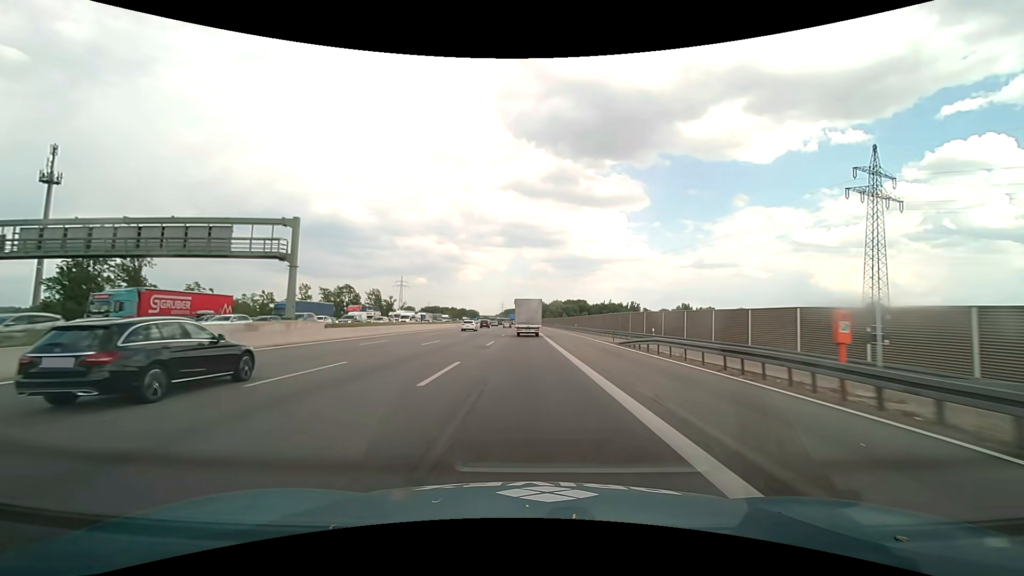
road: motorway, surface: asphalt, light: Day
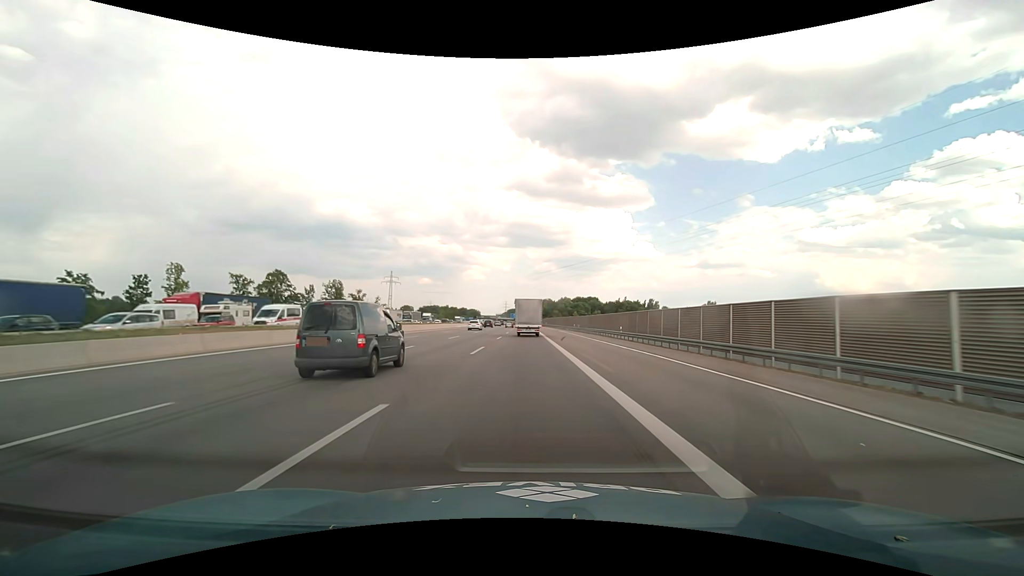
(-0.1, +44.4) m; 0°
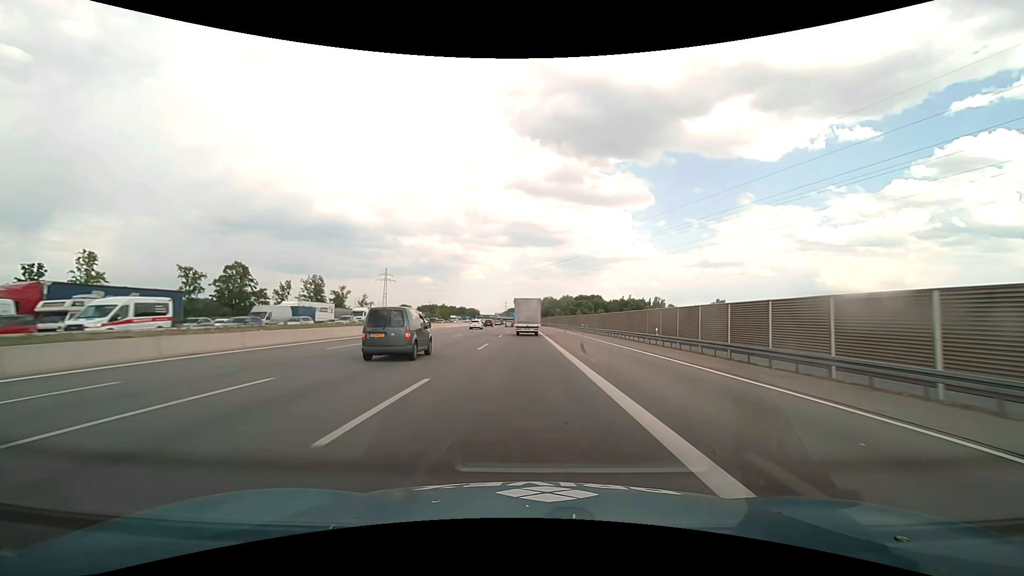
(0.0, +14.8) m; 0°
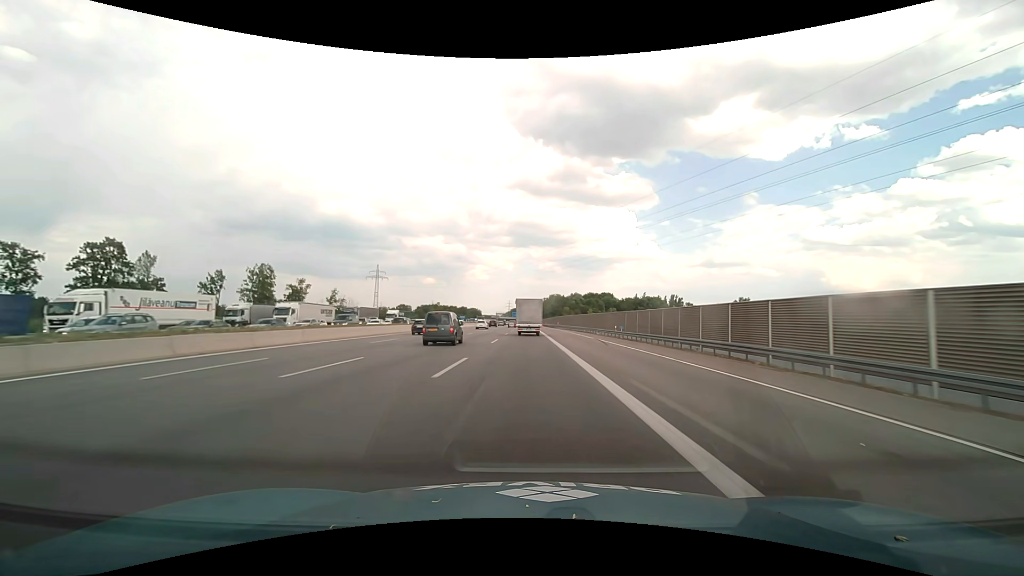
(-0.1, +29.6) m; 0°
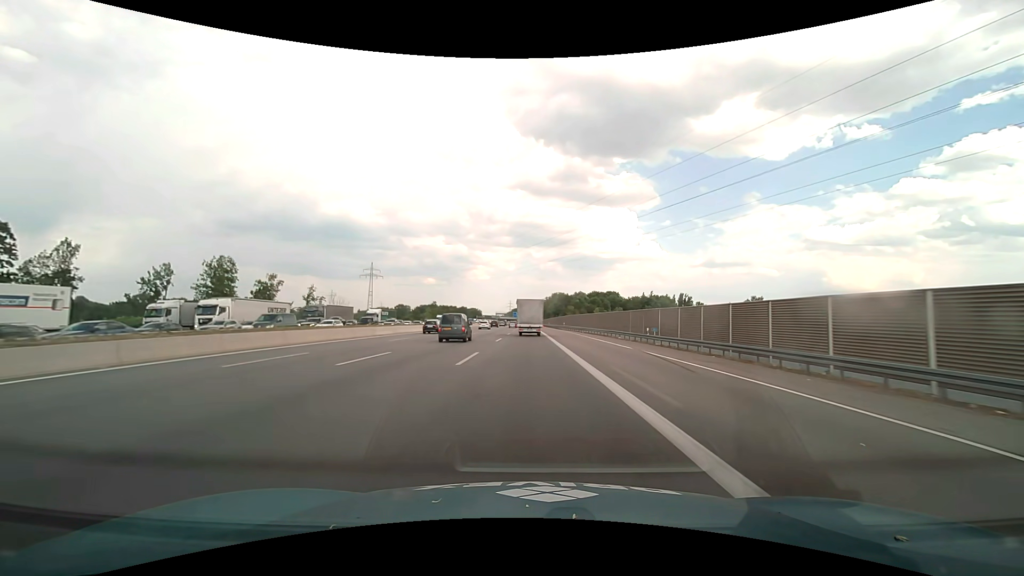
(0.0, +14.9) m; 0°
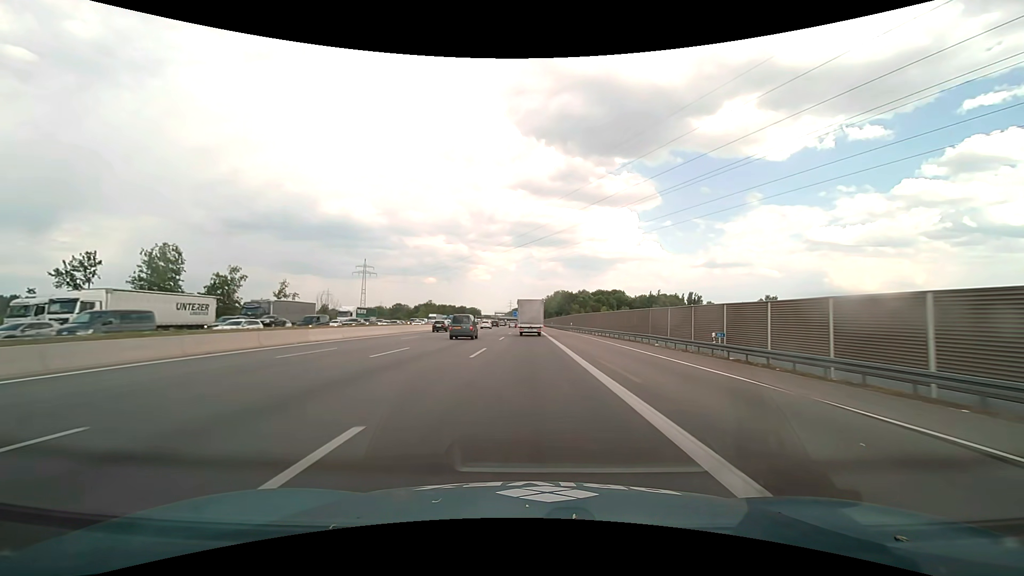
(0.0, +14.9) m; 0°
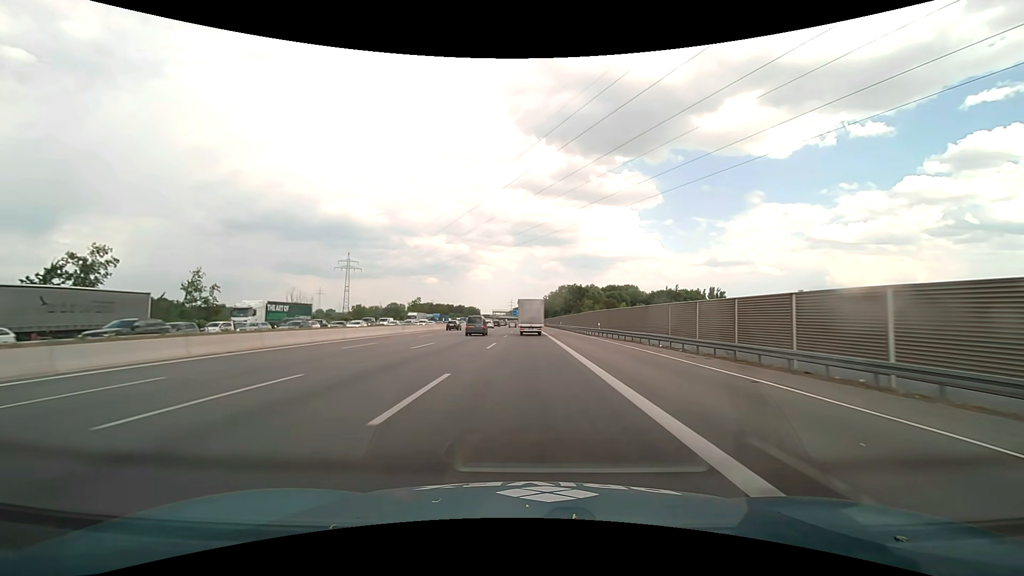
(0.0, +30.0) m; 0°
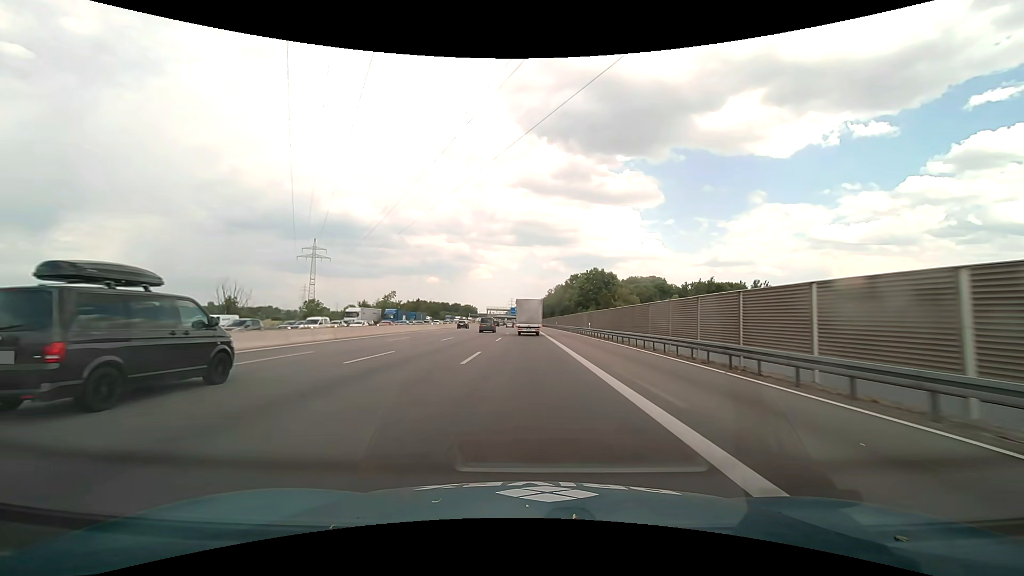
(0.0, +45.2) m; 0°
(0, +10) (0, +20) (0, +30) (0, +40) (0, +50) (0, +60) (0, +70) (0, +80) (0, +90) (-1, +100) m
